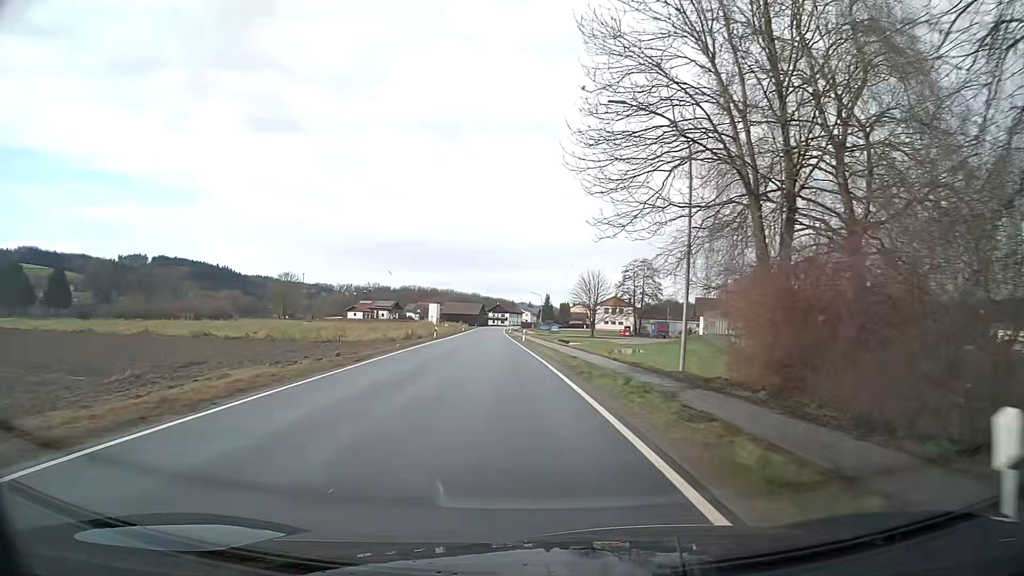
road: secondary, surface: asphalt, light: Day
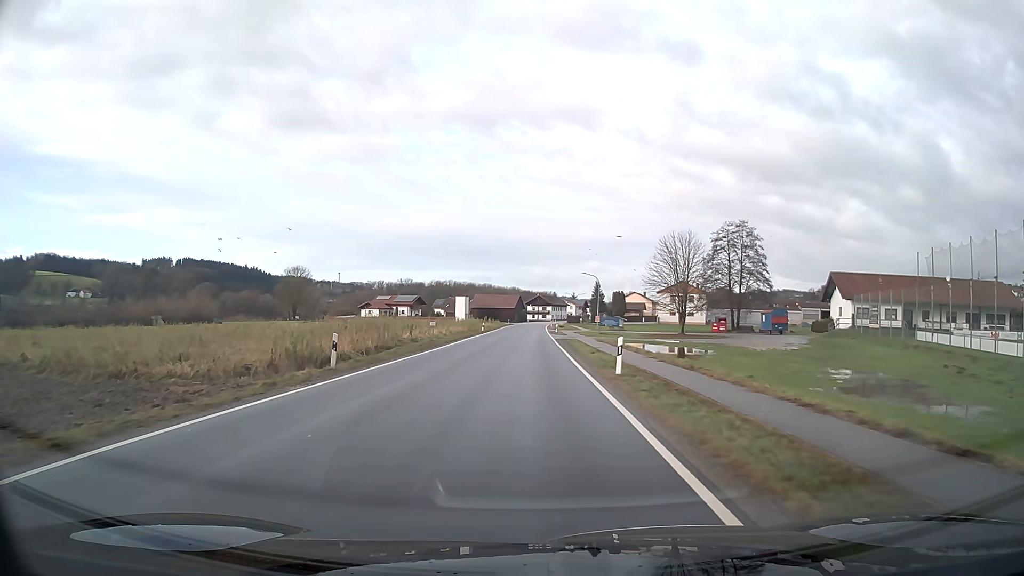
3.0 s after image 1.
(-1.3, +39.5) m; -3°
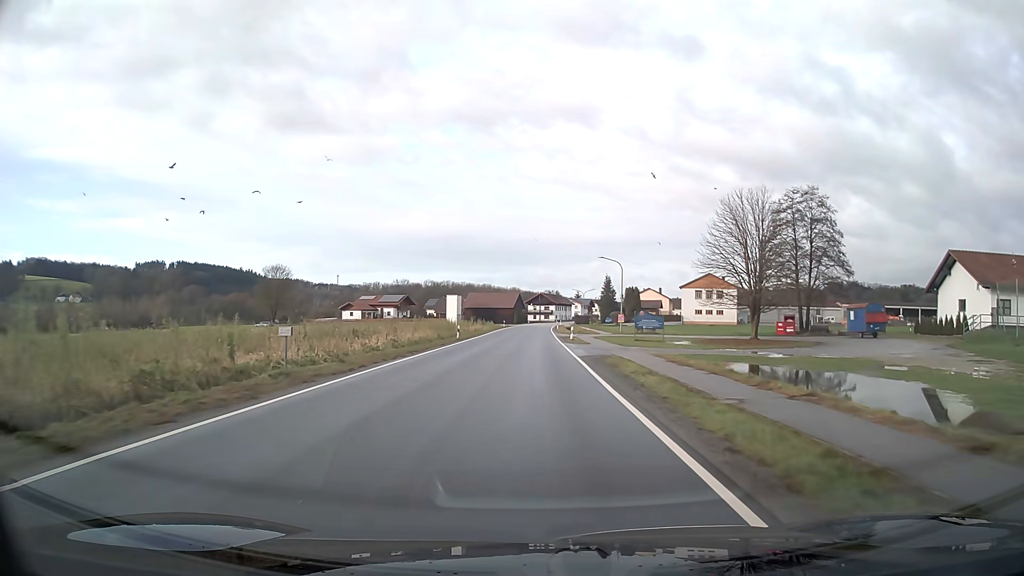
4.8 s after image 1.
(-0.1, +24.2) m; 0°
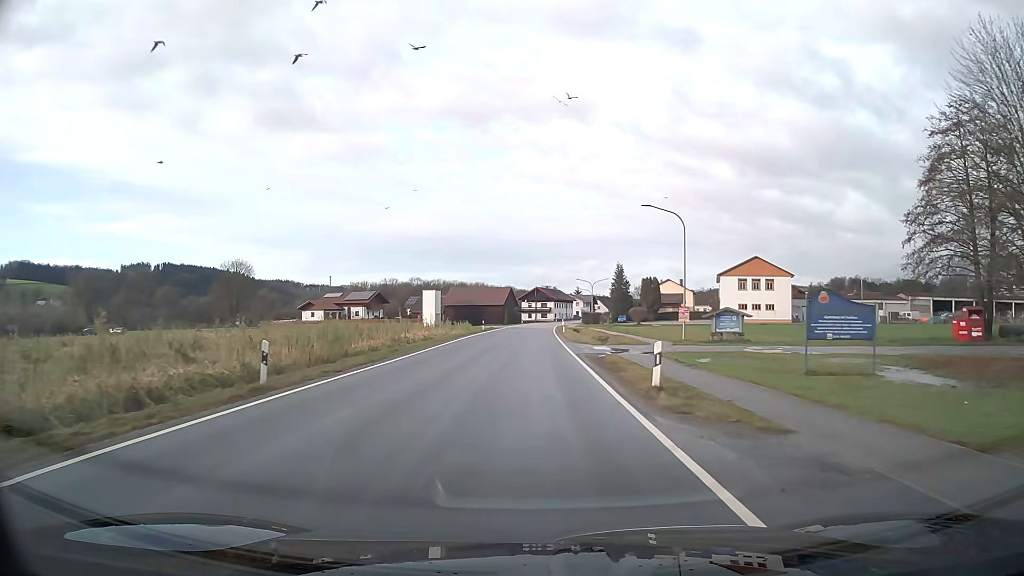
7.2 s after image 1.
(+0.1, +32.1) m; 0°
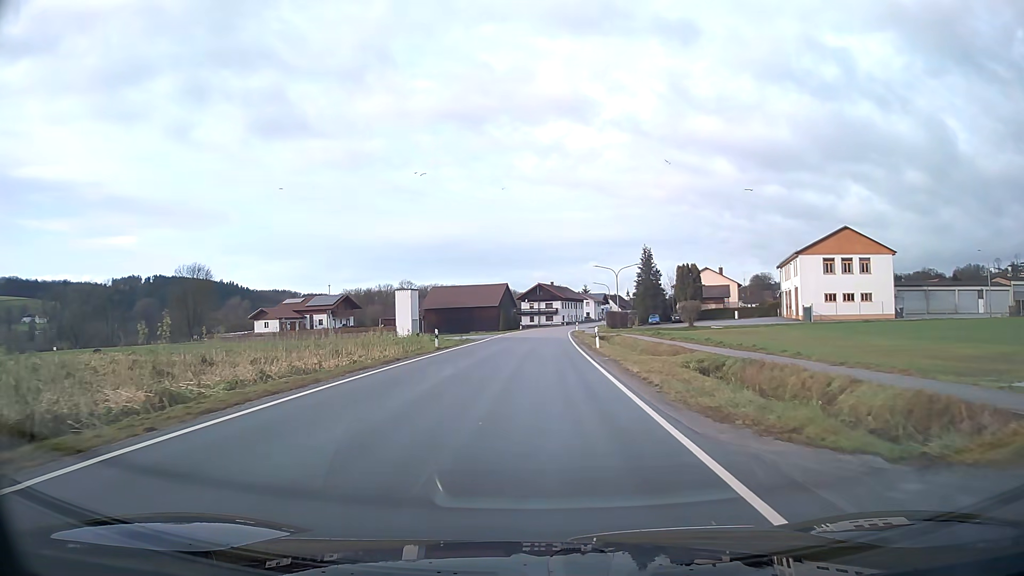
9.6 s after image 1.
(0.0, +31.9) m; 0°
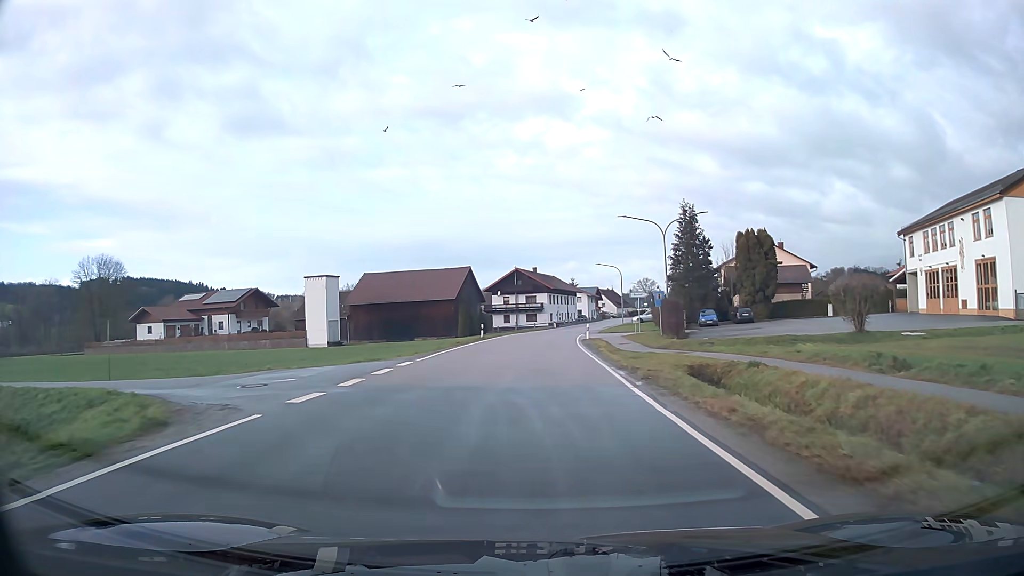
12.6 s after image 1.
(+0.5, +39.3) m; +2°
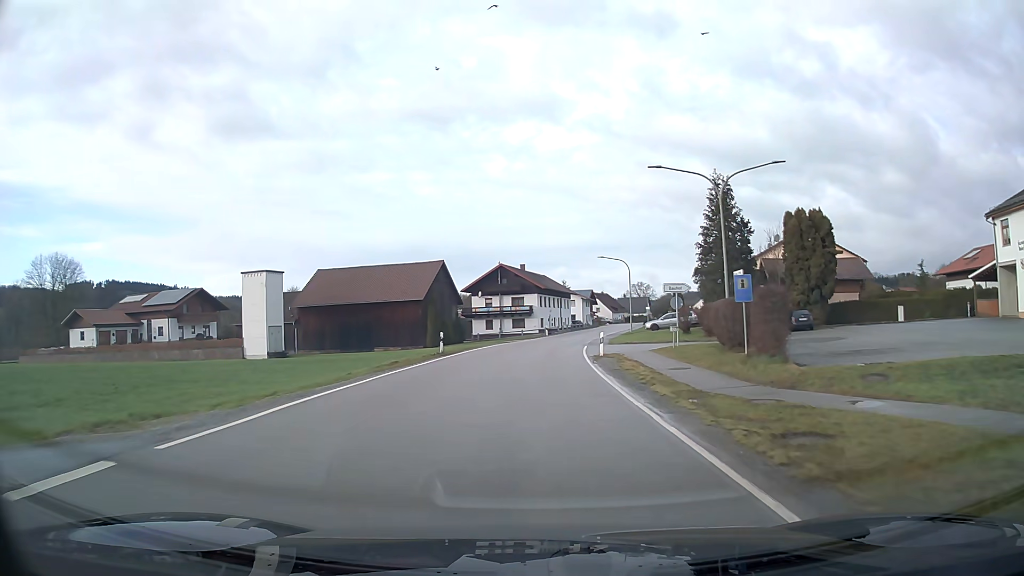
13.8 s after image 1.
(+0.1, +15.5) m; +1°
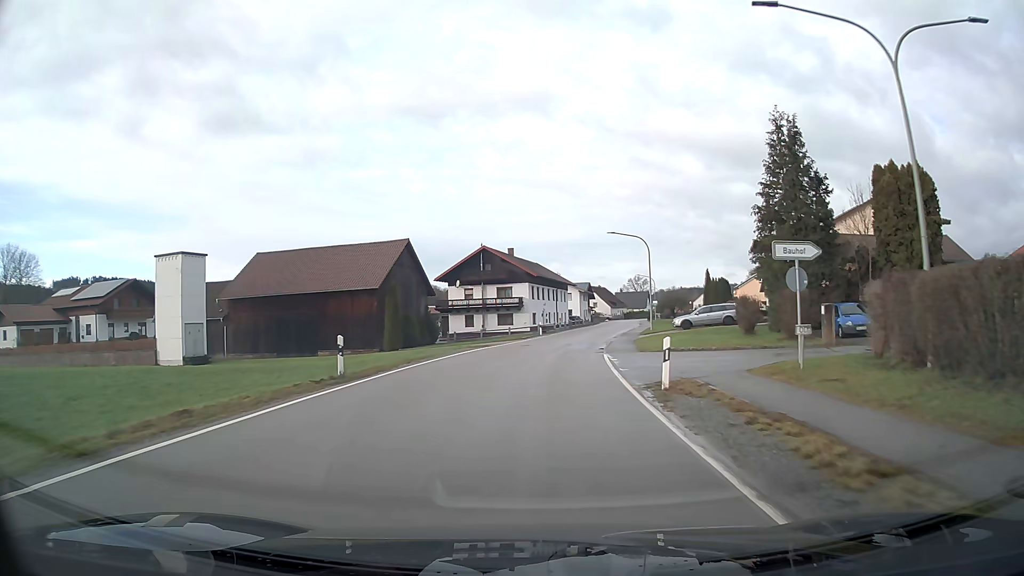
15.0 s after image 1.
(+0.1, +15.3) m; +1°
(0, +10) (+1, +20) (+2, +30) (+3, +40) (+5, +50) (+7, +60) (+8, +69) (+10, +79) (+12, +89) (+13, +99) m
